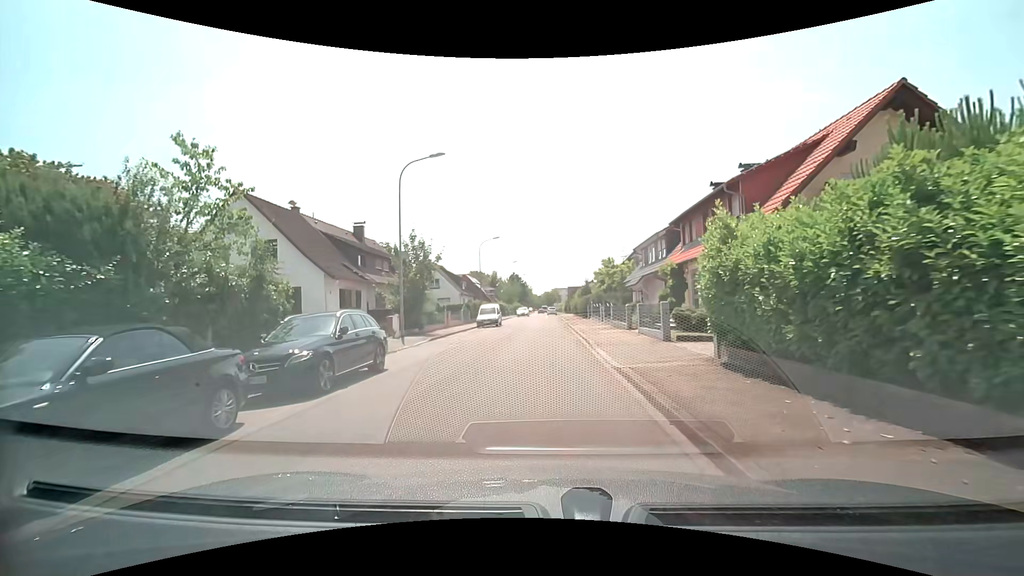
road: residential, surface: asphalt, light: Day
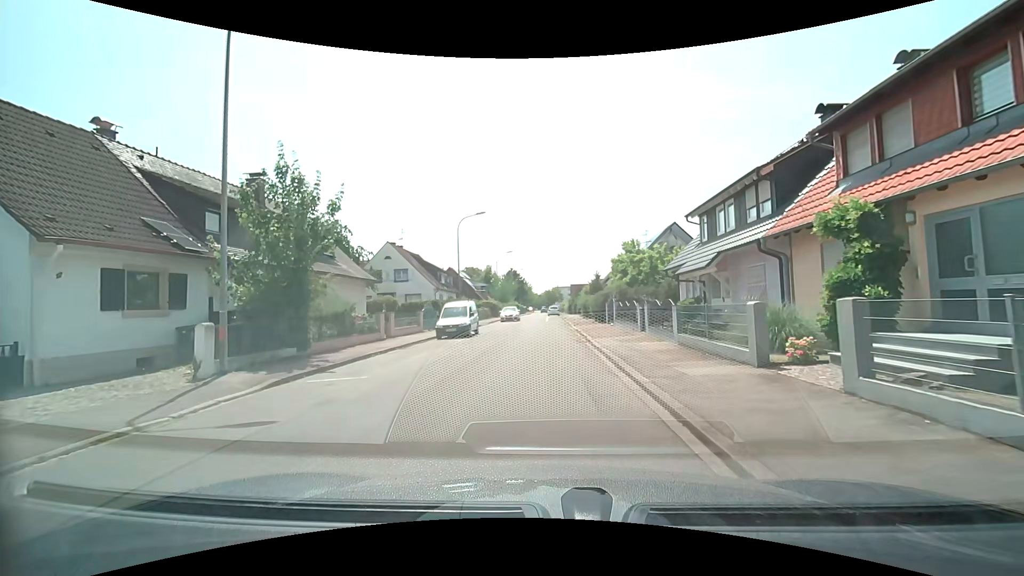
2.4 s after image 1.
(0.0, +14.1) m; 0°
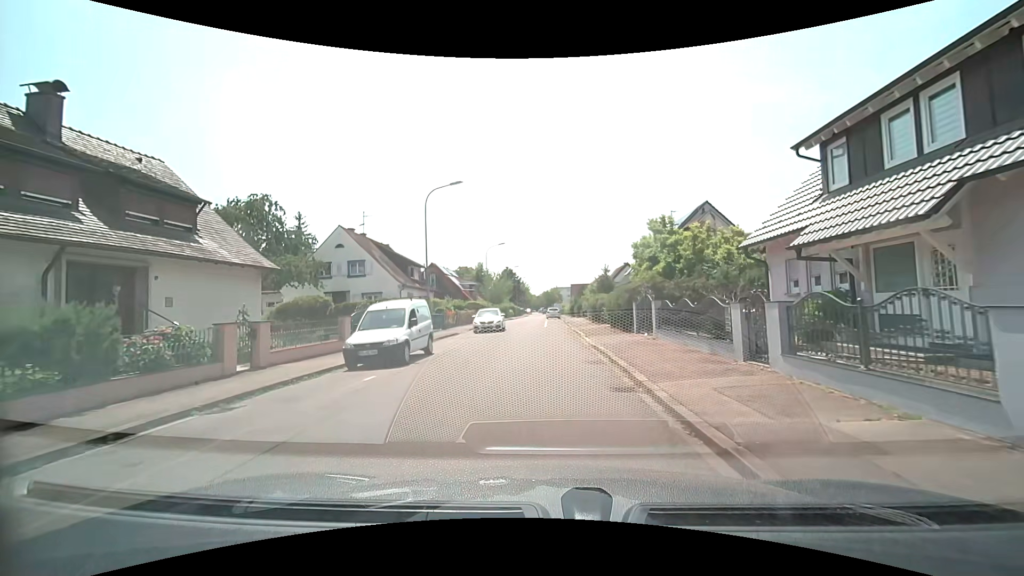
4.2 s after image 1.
(0.0, +10.7) m; 0°
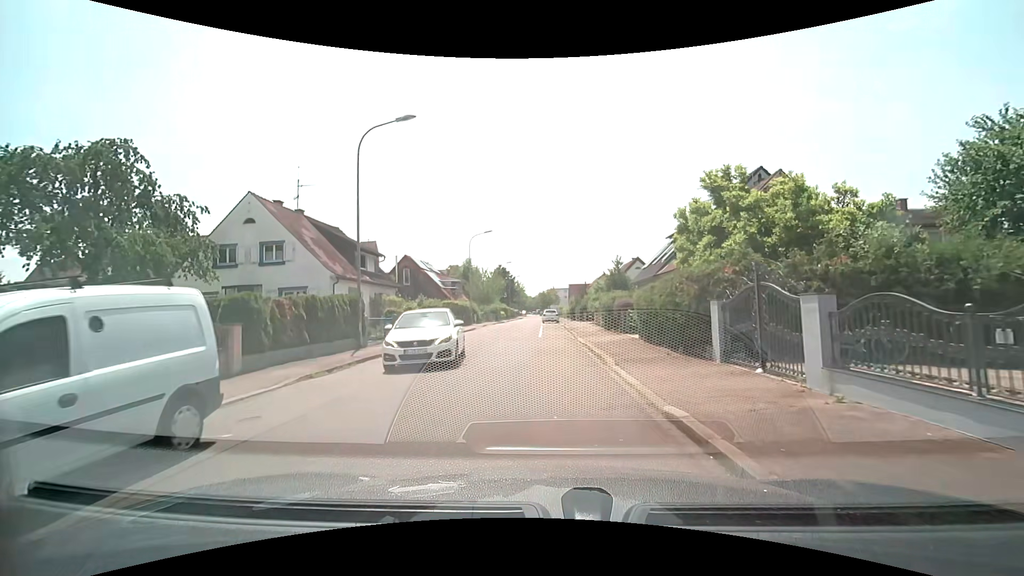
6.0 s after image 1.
(0.0, +10.8) m; 0°
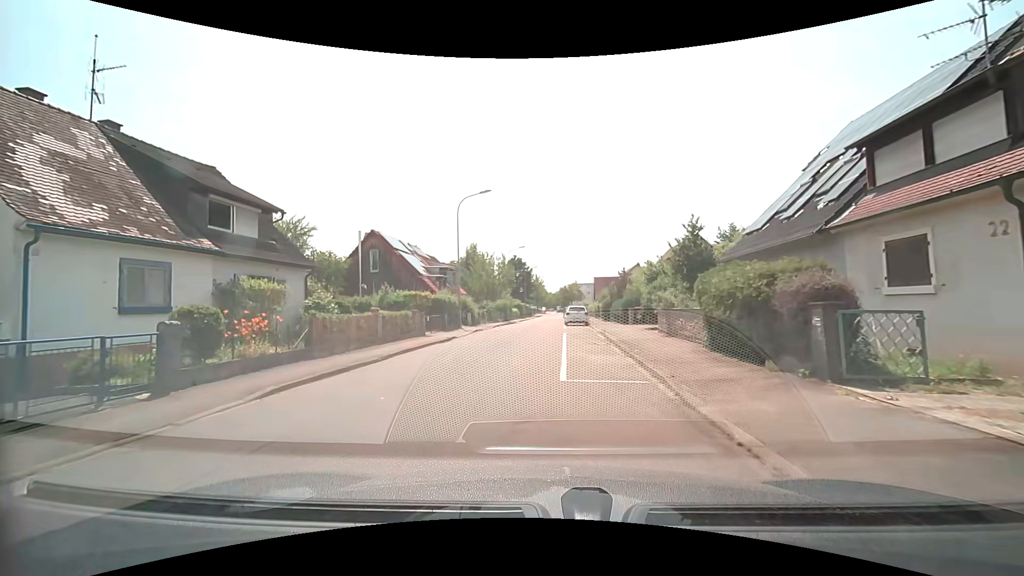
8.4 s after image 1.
(-0.2, +16.1) m; -3°
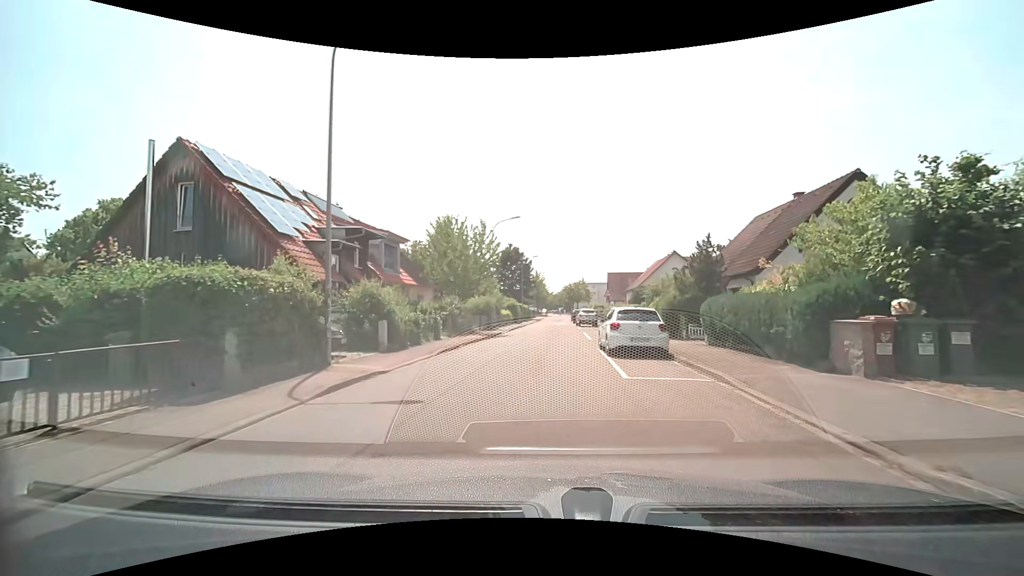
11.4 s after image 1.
(-0.3, +21.4) m; 0°
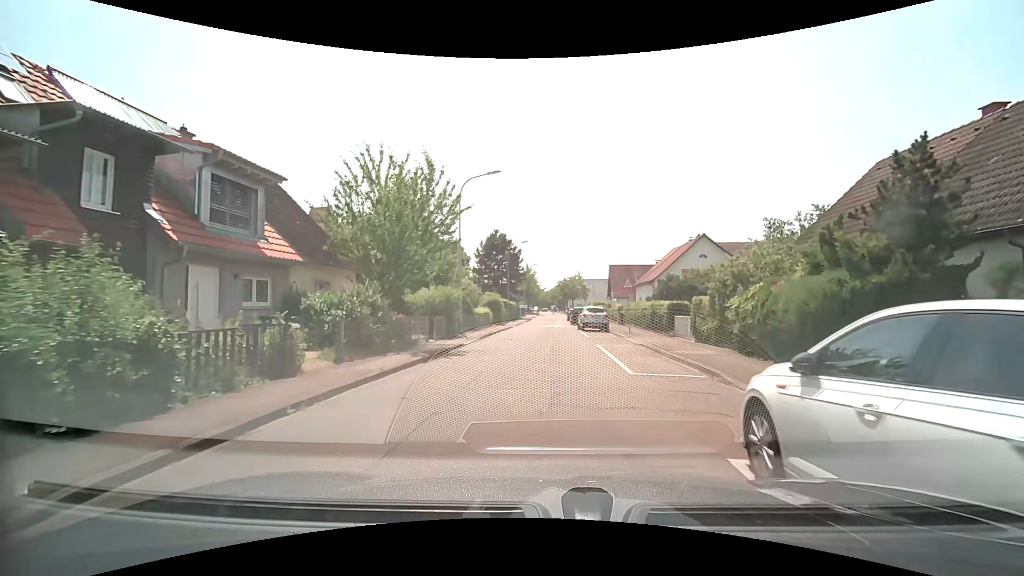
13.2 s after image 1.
(0.0, +13.2) m; 0°
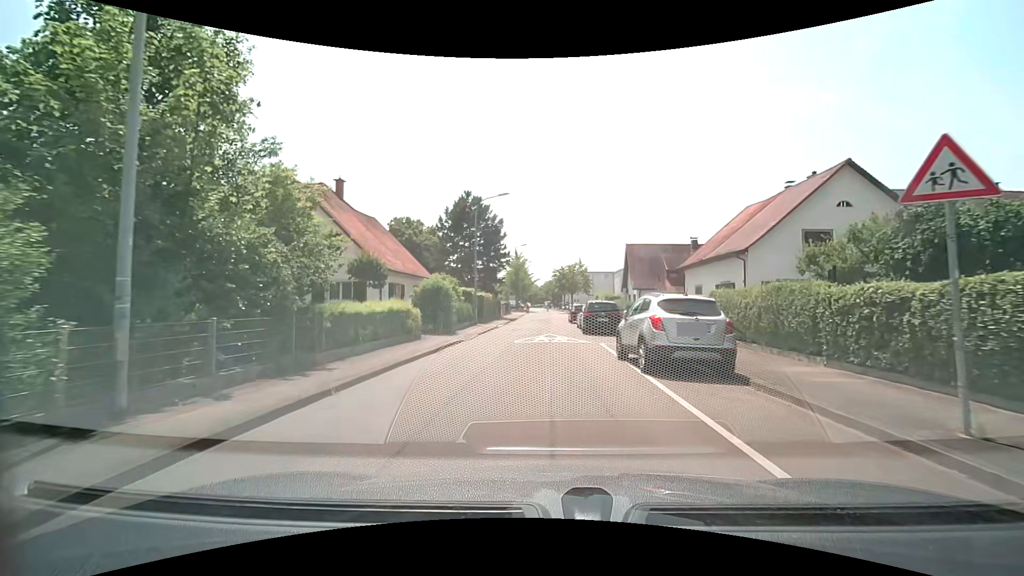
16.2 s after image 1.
(+0.4, +22.5) m; +2°
(0, +10) (0, +20) (0, +30) (0, +40) (0, +50) (+1, +60) (+2, +70) (+2, +80) (+2, +90) (+2, +100) m
